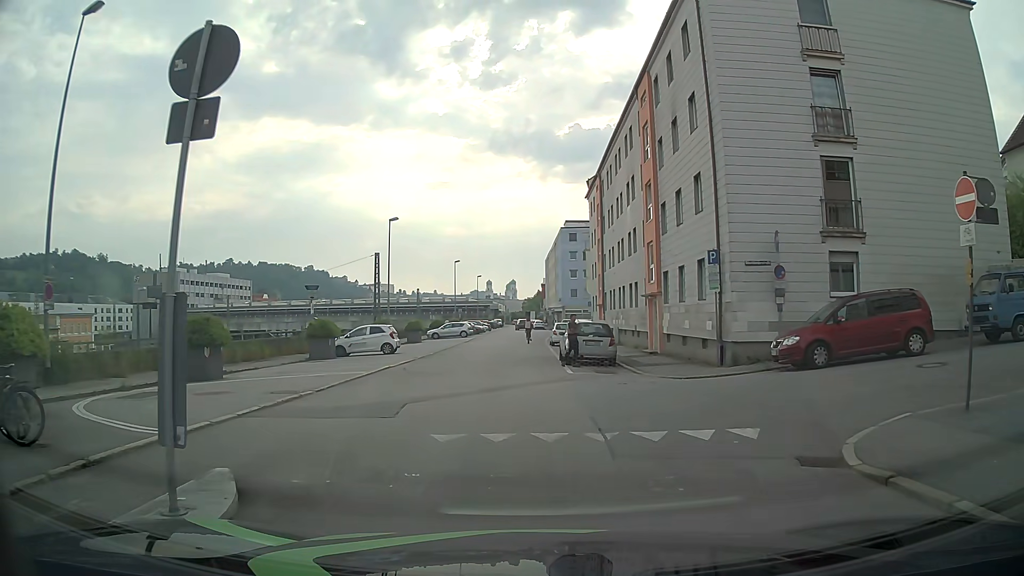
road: residential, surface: asphalt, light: Day
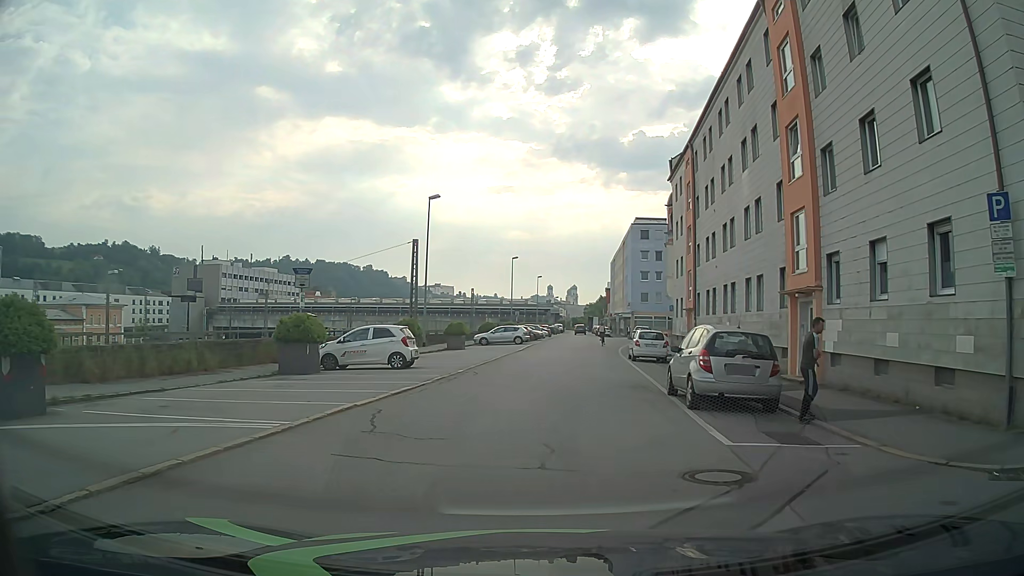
(-0.2, +10.9) m; -3°
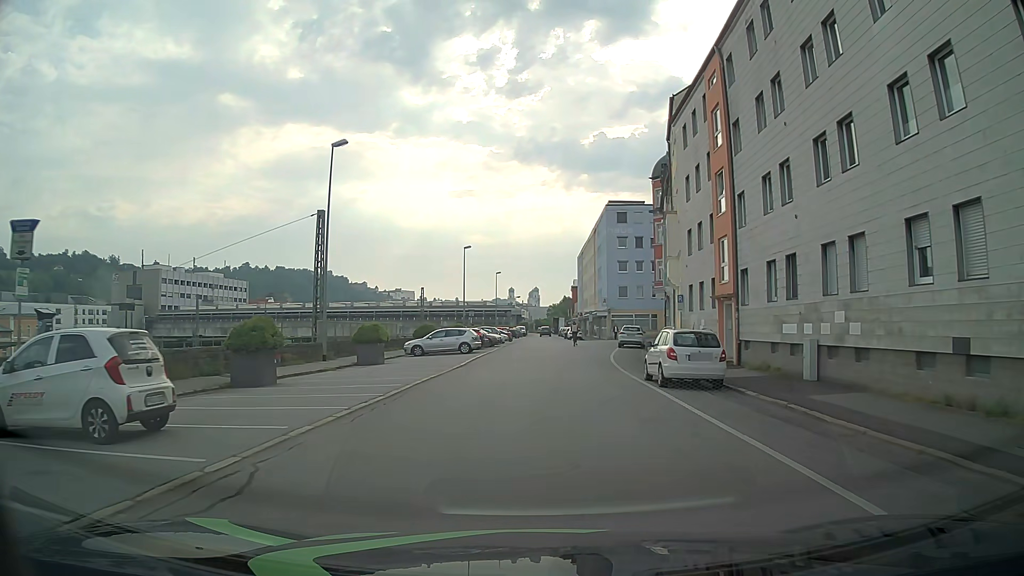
(+0.3, +15.2) m; +2°
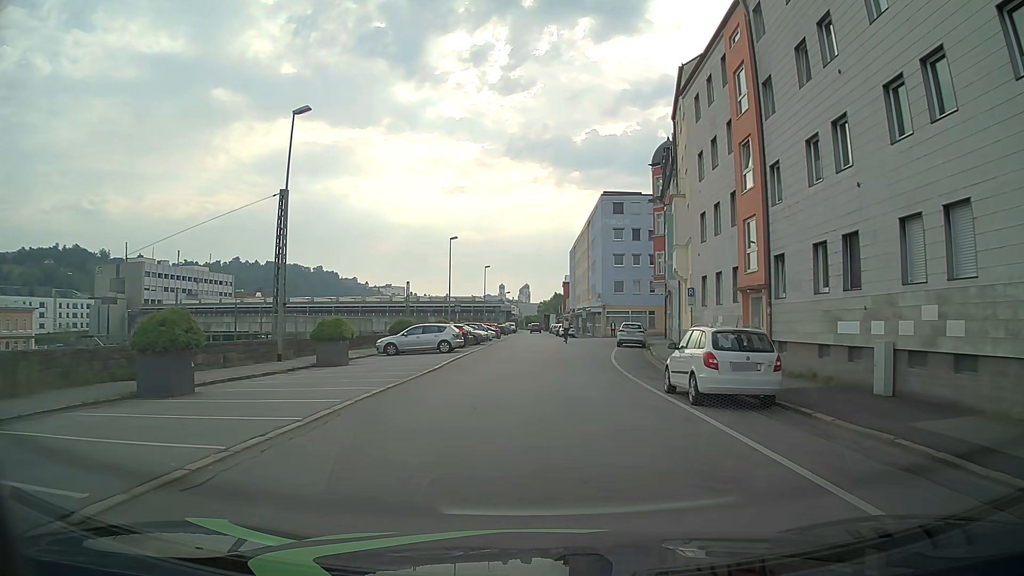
(0.0, +4.5) m; +2°
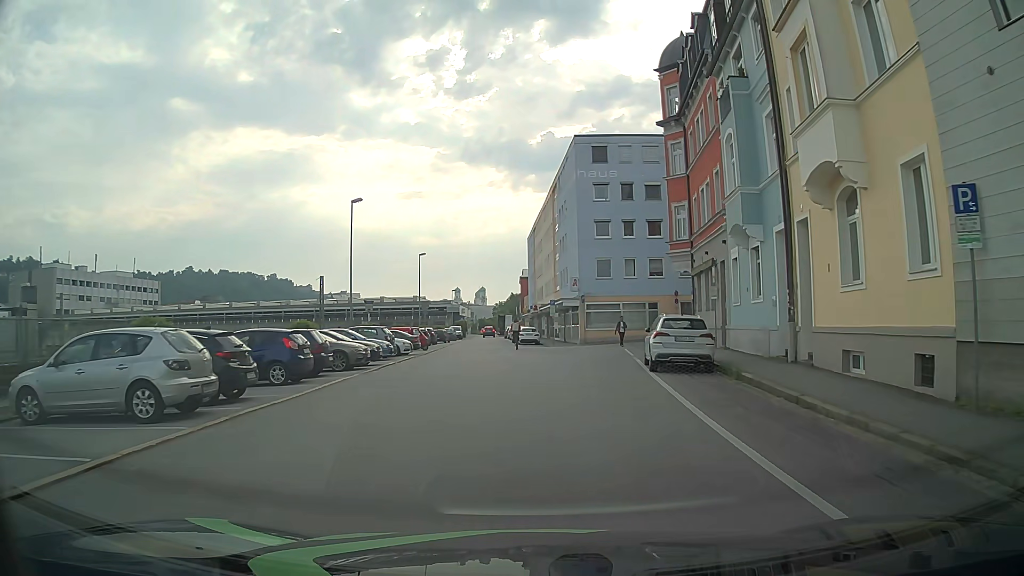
(+0.7, +23.5) m; +3°
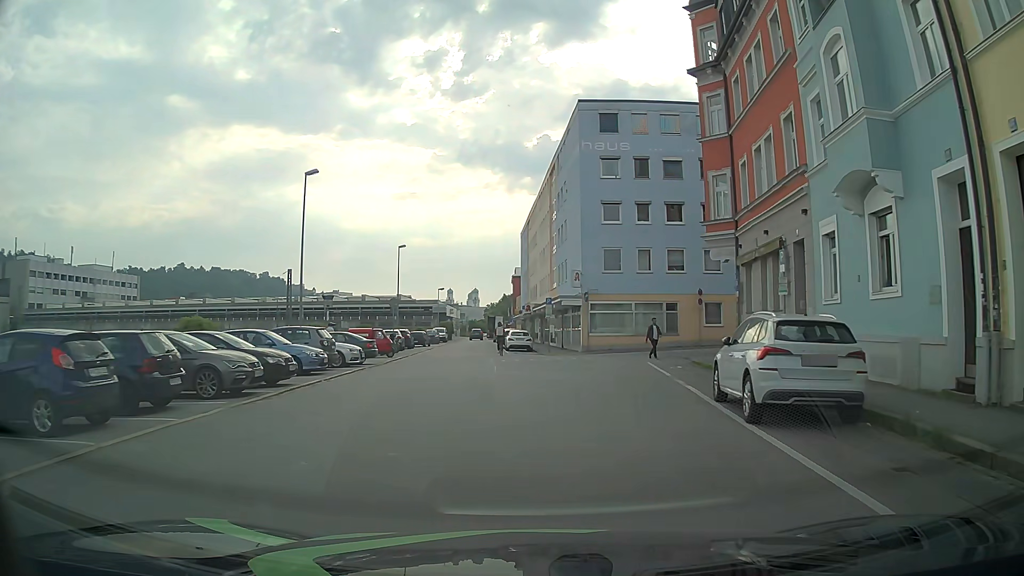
(0.0, +8.9) m; 0°
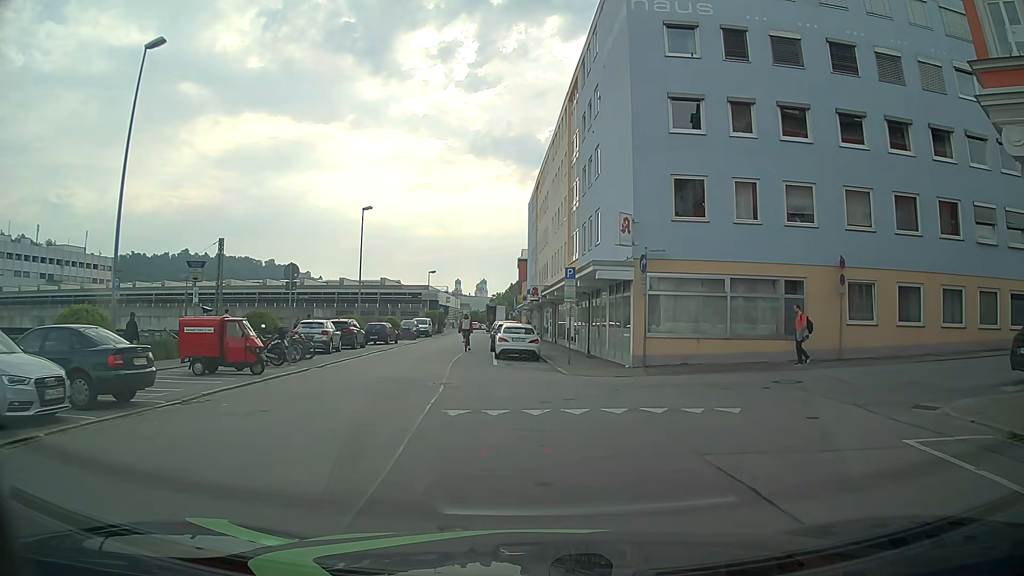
(+0.3, +18.3) m; +1°
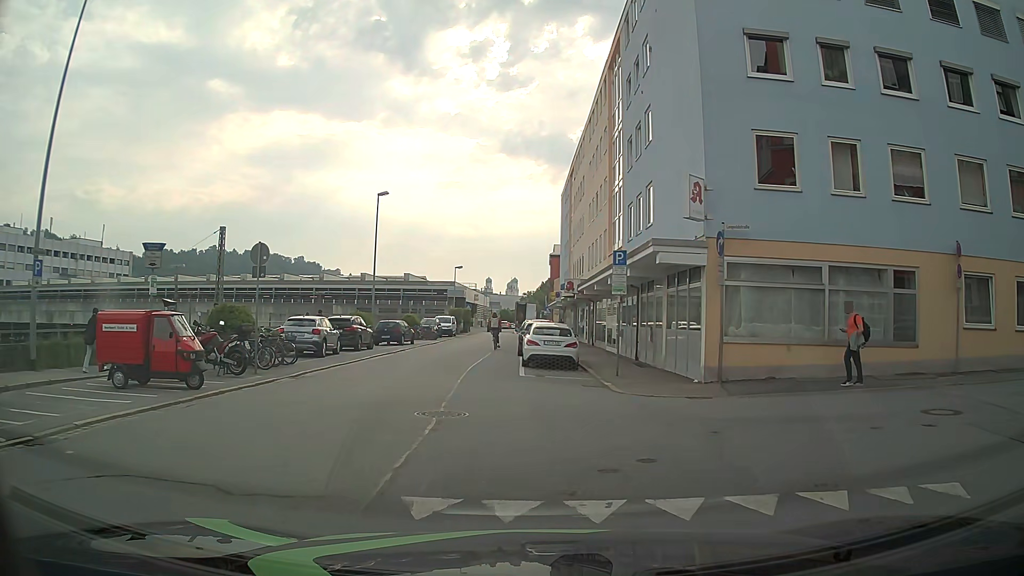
(-0.1, +5.2) m; -2°
